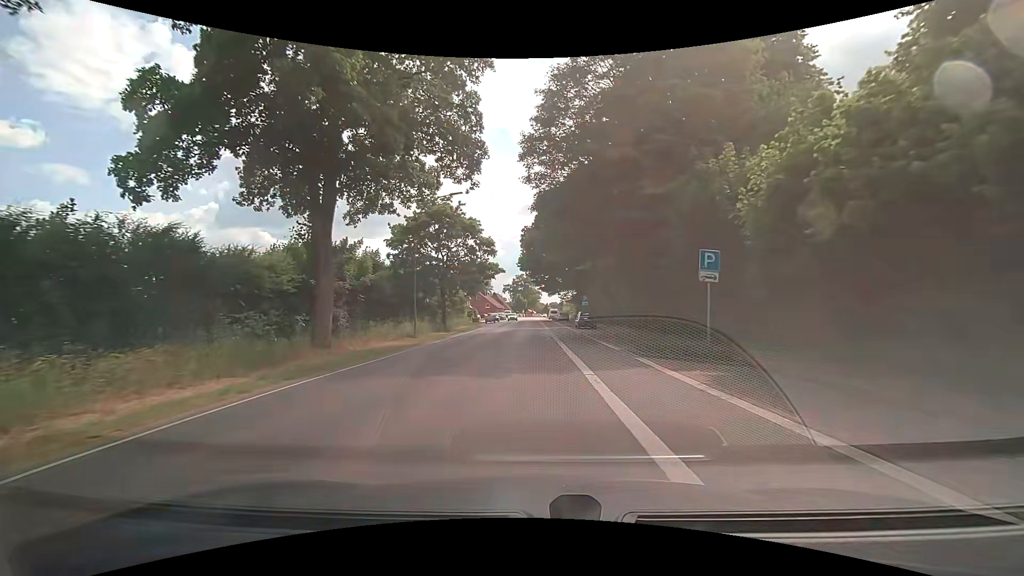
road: secondary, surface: asphalt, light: Day
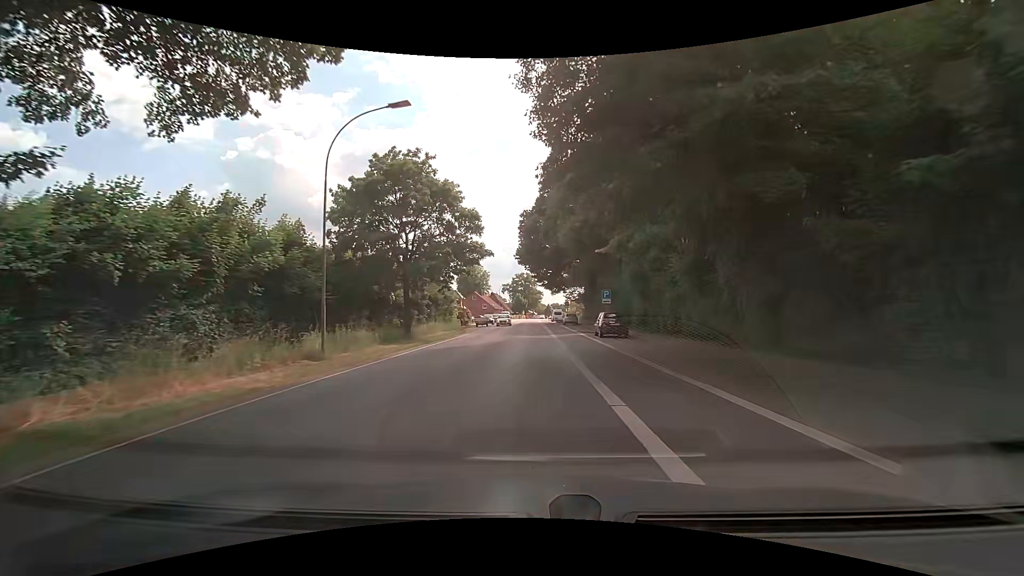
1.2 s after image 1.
(0.0, +13.6) m; -1°
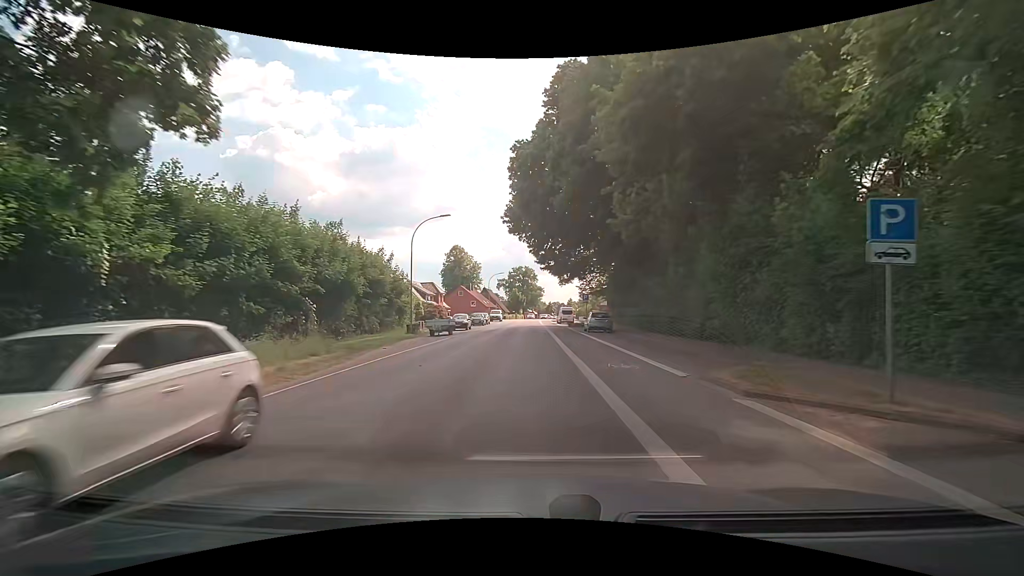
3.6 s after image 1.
(+0.2, +27.7) m; +1°
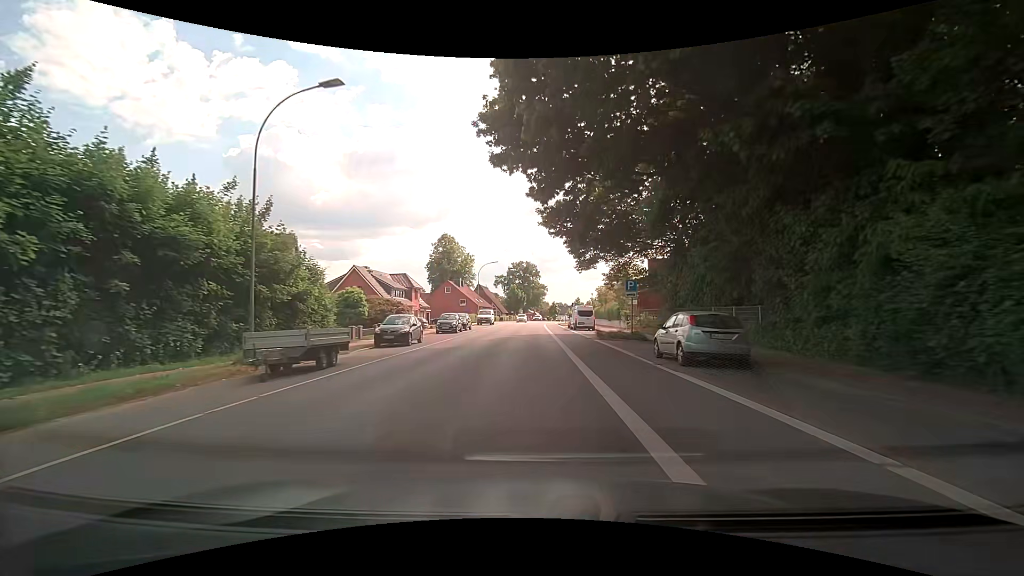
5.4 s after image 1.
(-0.1, +21.6) m; 0°
(0, +10) (0, +20) (0, +30) (0, +40) (0, +50) (0, +60) (0, +70) (0, +80) (+1, +90) (+1, +100) m
